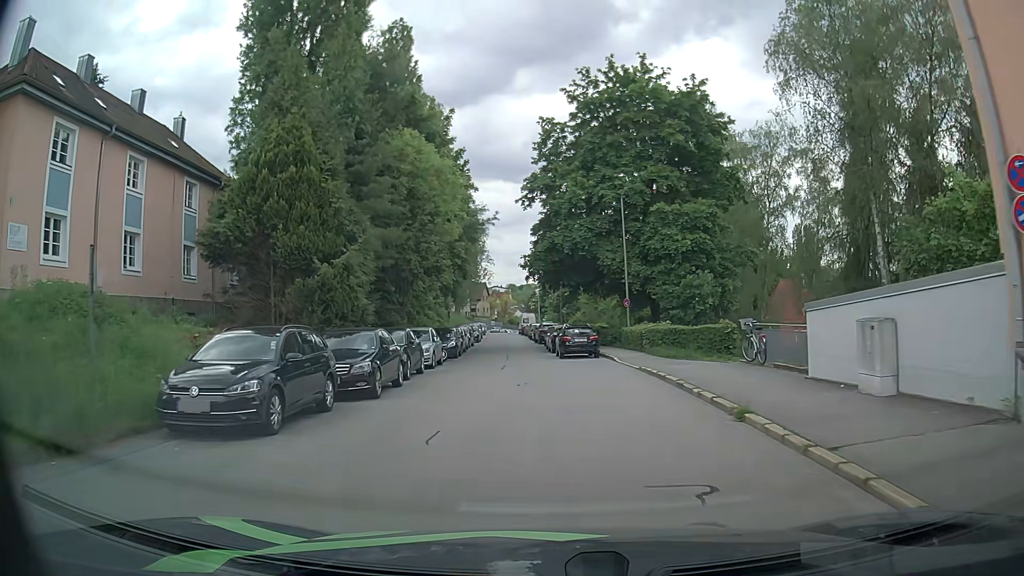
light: Day
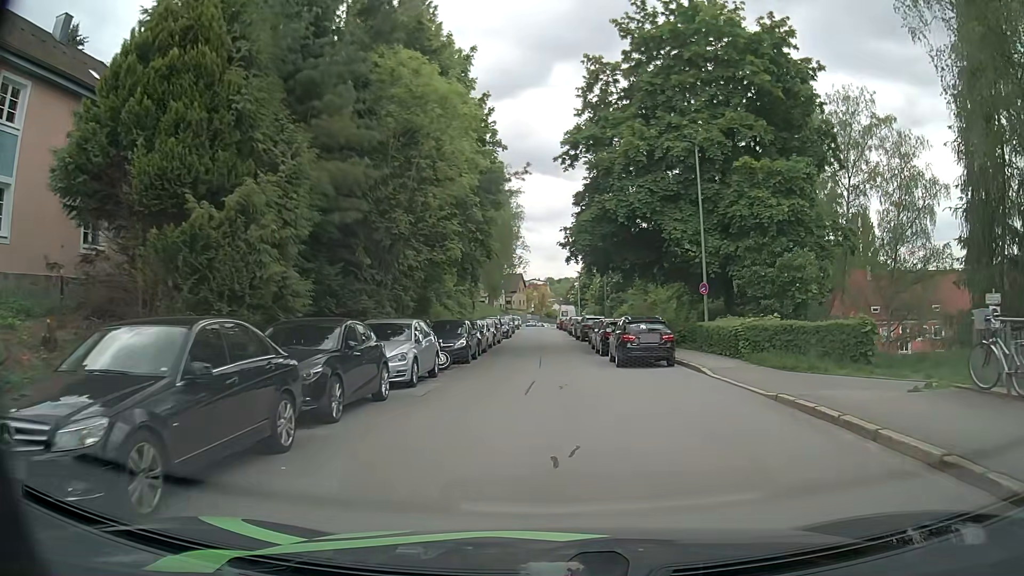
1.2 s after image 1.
(-0.1, +9.5) m; -2°
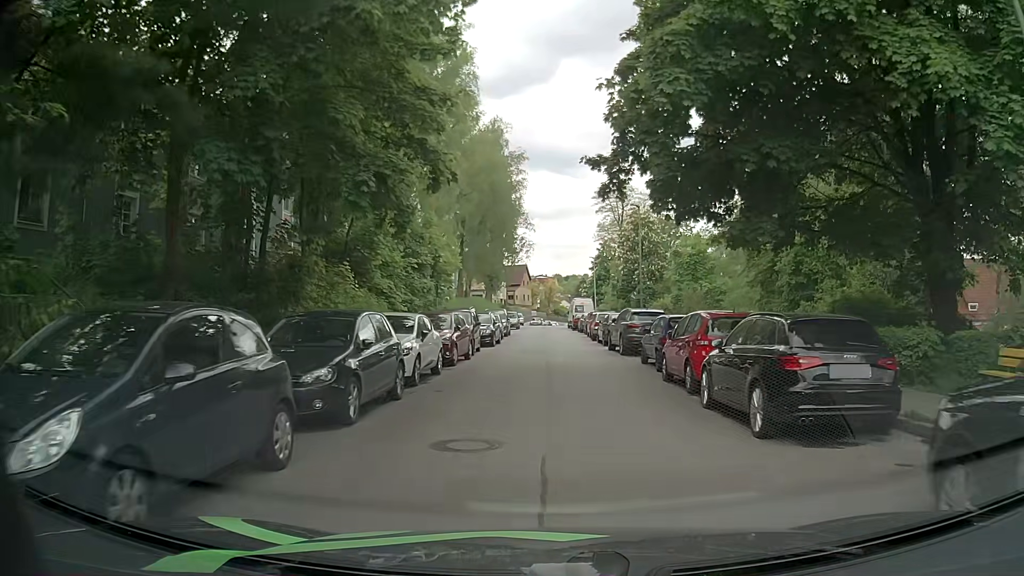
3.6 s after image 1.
(-0.2, +19.3) m; -1°
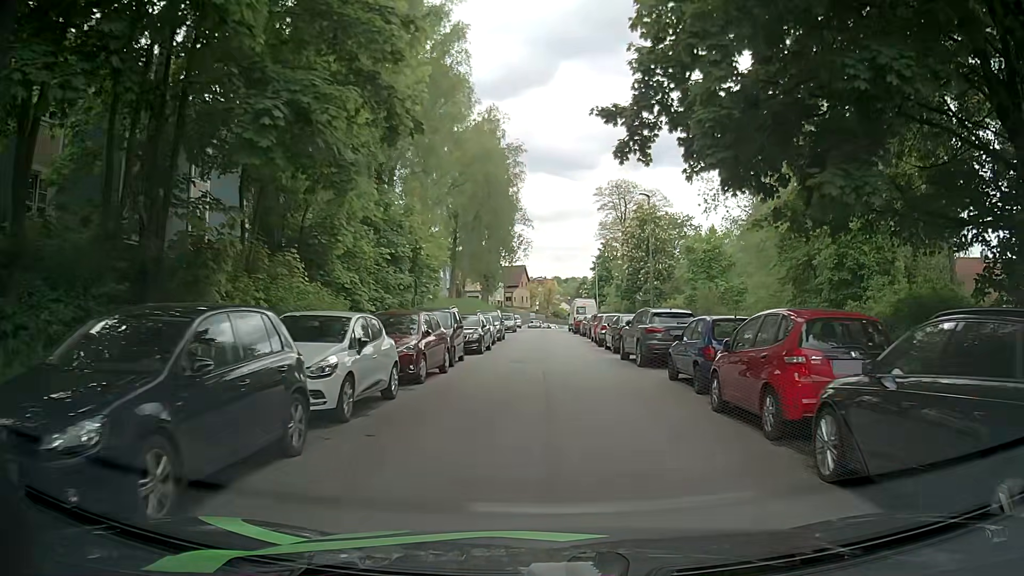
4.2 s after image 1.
(0.0, +4.7) m; 0°
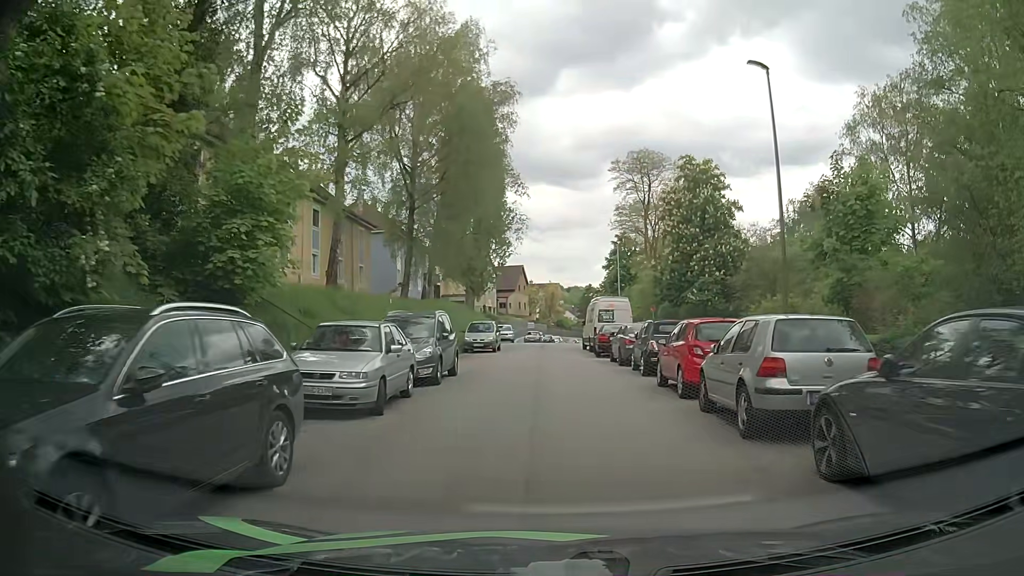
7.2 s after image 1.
(+0.1, +21.7) m; -1°
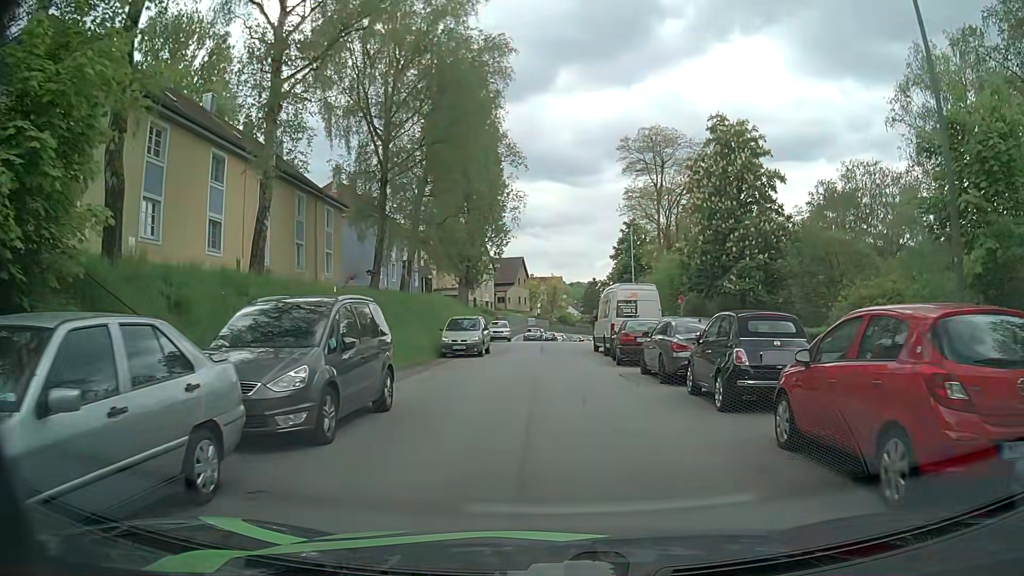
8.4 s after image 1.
(0.0, +7.9) m; -1°
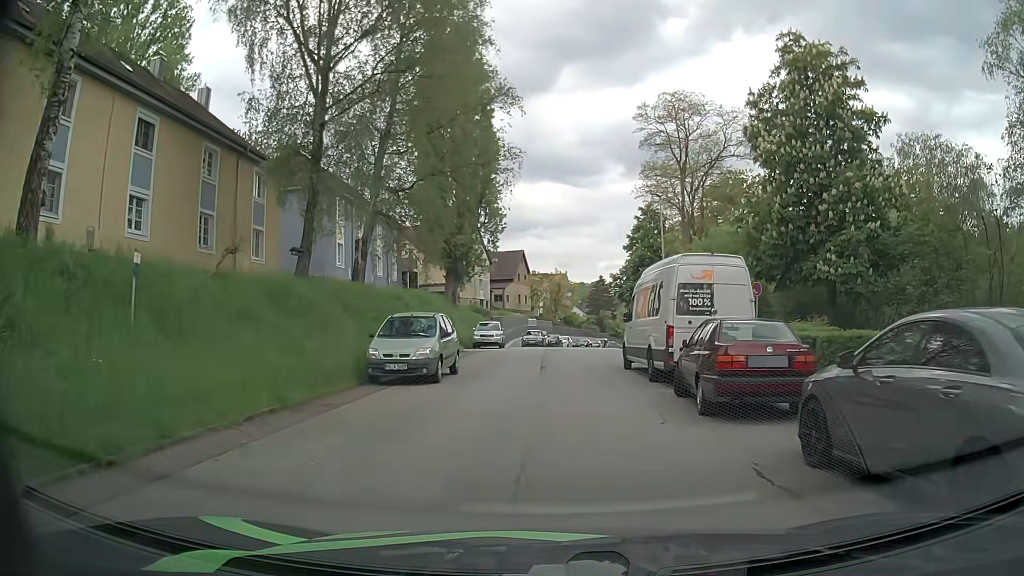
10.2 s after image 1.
(+0.1, +11.1) m; +1°
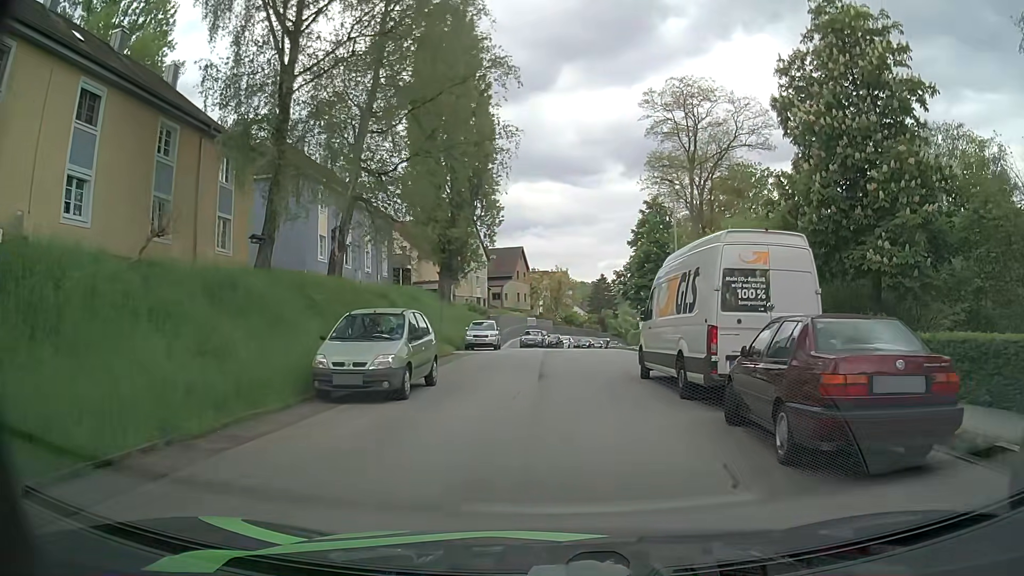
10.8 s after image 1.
(0.0, +3.6) m; -1°
